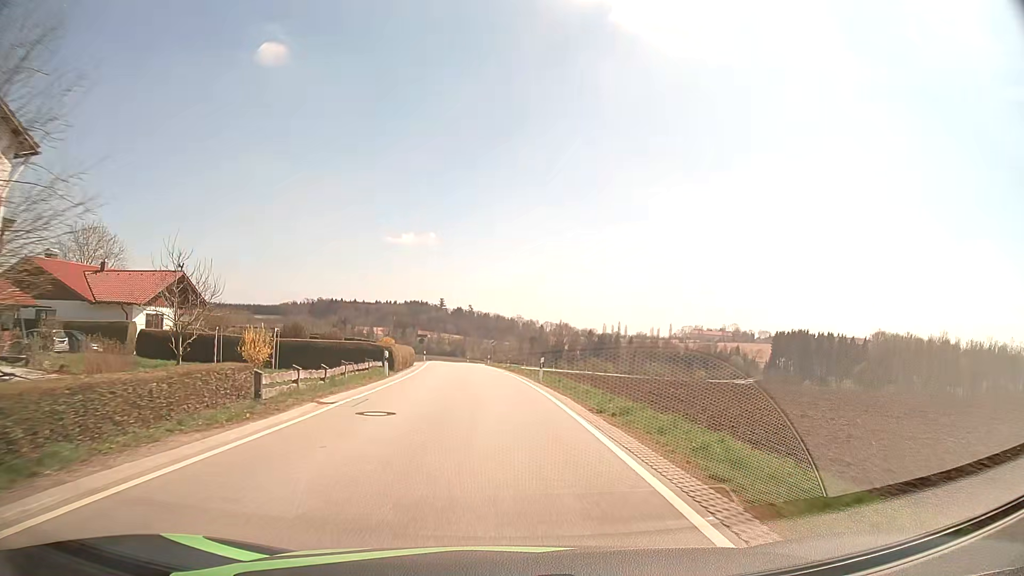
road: tertiary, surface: asphalt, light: Day
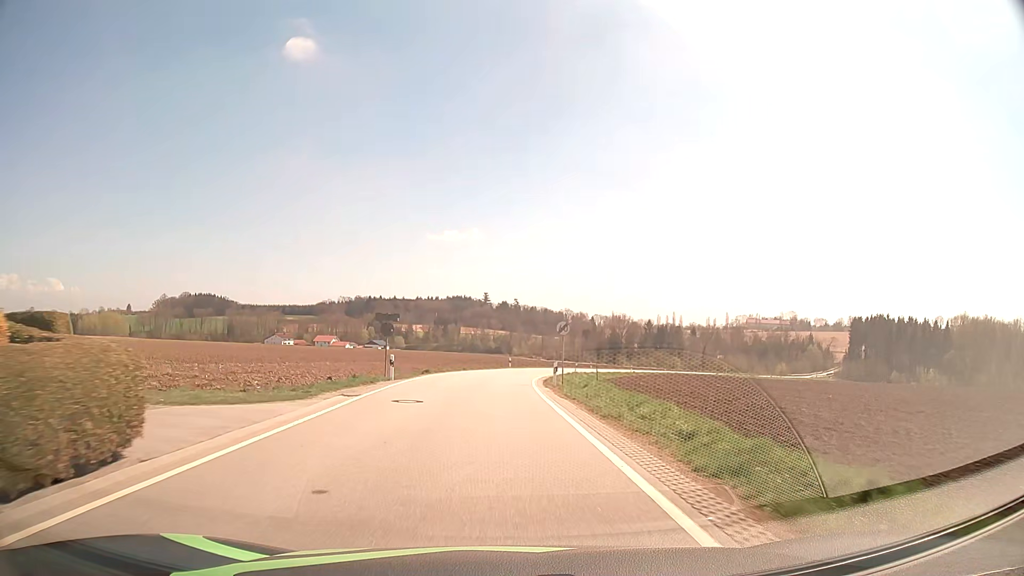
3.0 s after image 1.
(-1.7, +41.6) m; -4°
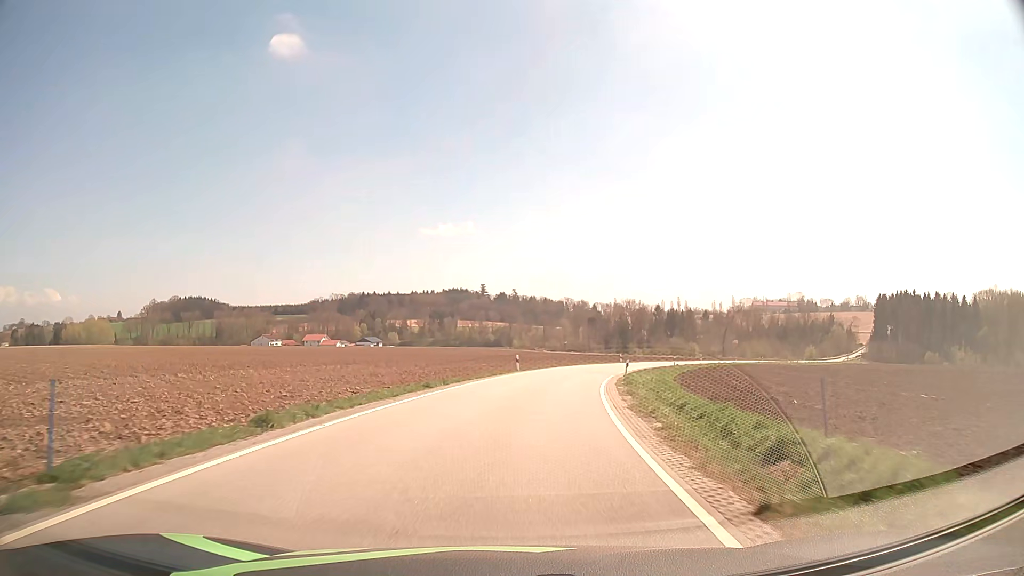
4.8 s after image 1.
(-0.3, +26.3) m; 0°
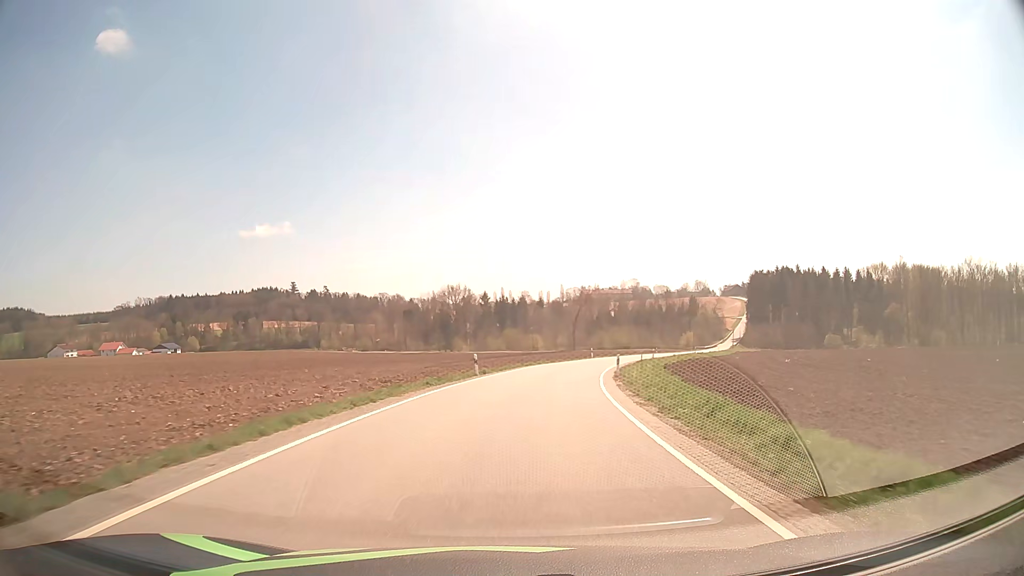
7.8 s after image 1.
(+6.2, +49.2) m; +15°
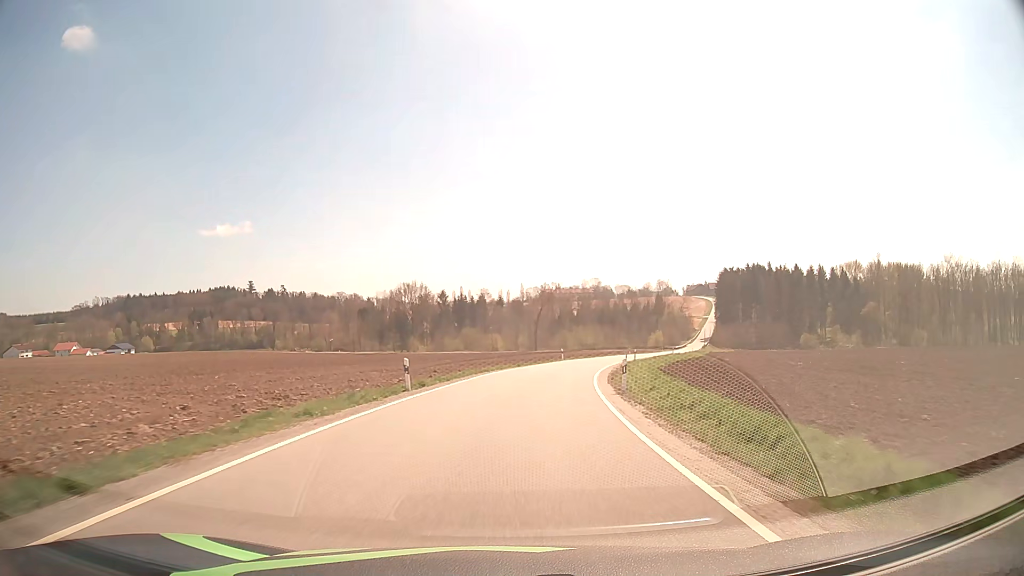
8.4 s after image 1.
(+0.3, +10.8) m; +3°
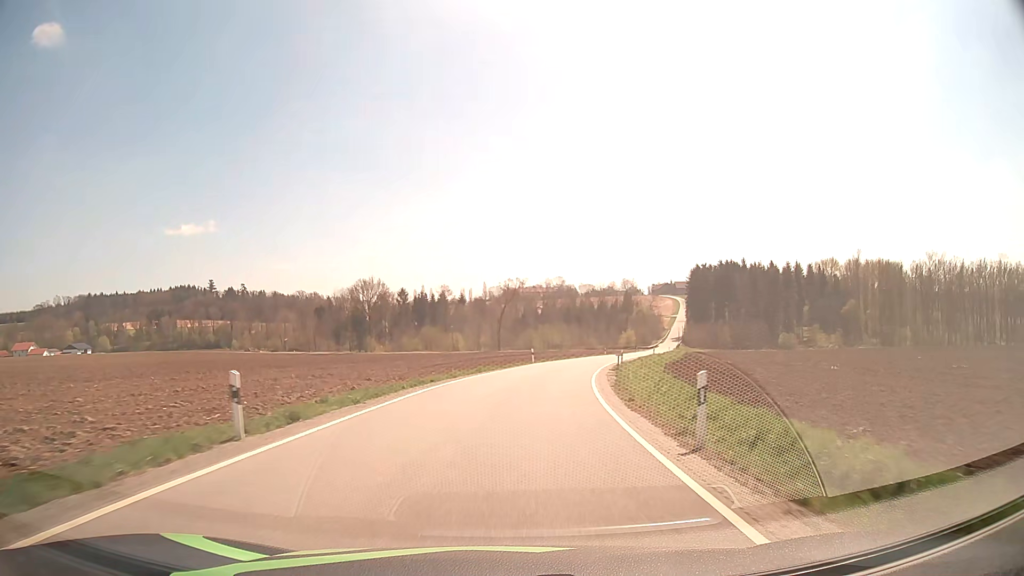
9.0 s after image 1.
(+0.3, +11.1) m; +3°
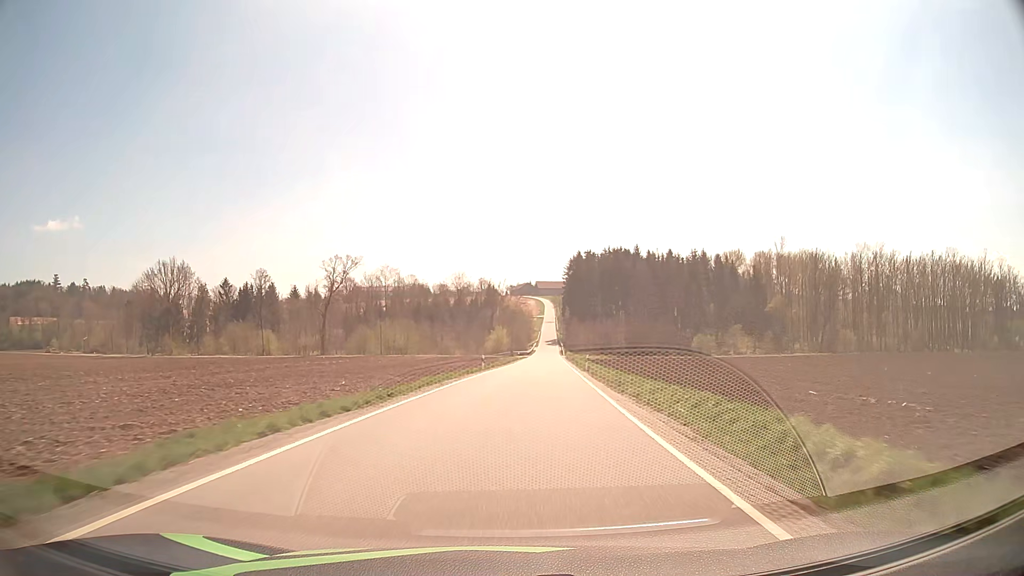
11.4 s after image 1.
(+5.1, +46.9) m; +12°
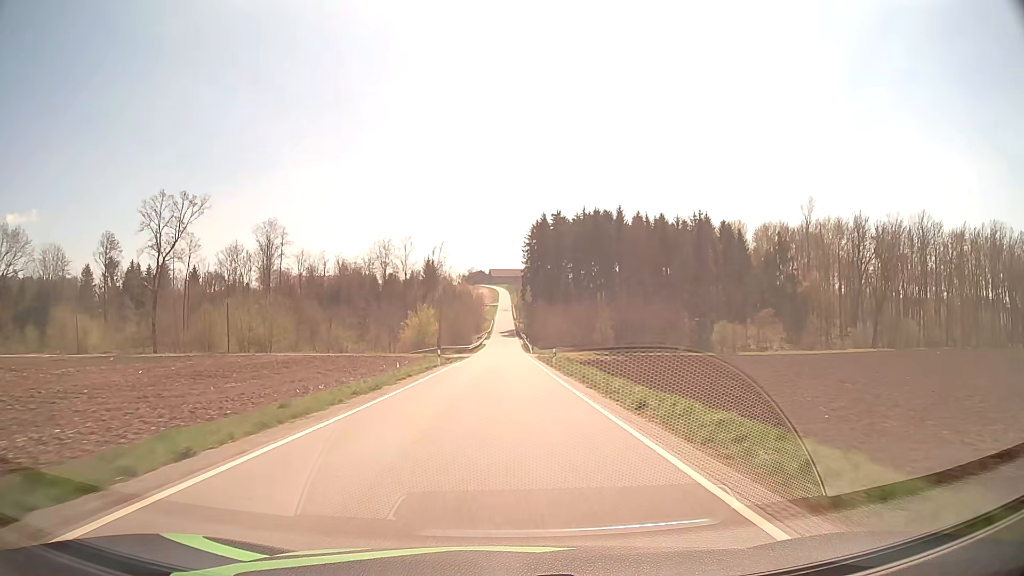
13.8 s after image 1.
(+3.0, +50.1) m; +4°
(0, +10) (0, +20) (0, +30) (0, +40) (0, +50) (0, +60) (0, +70) (0, +80) (0, +90) (0, +100) m
